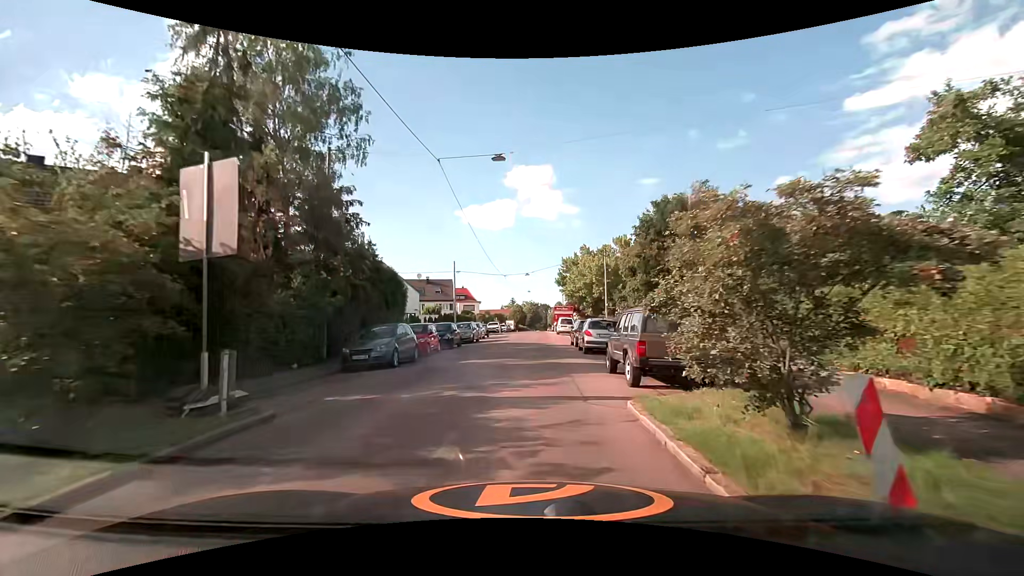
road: residential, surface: asphalt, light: Day
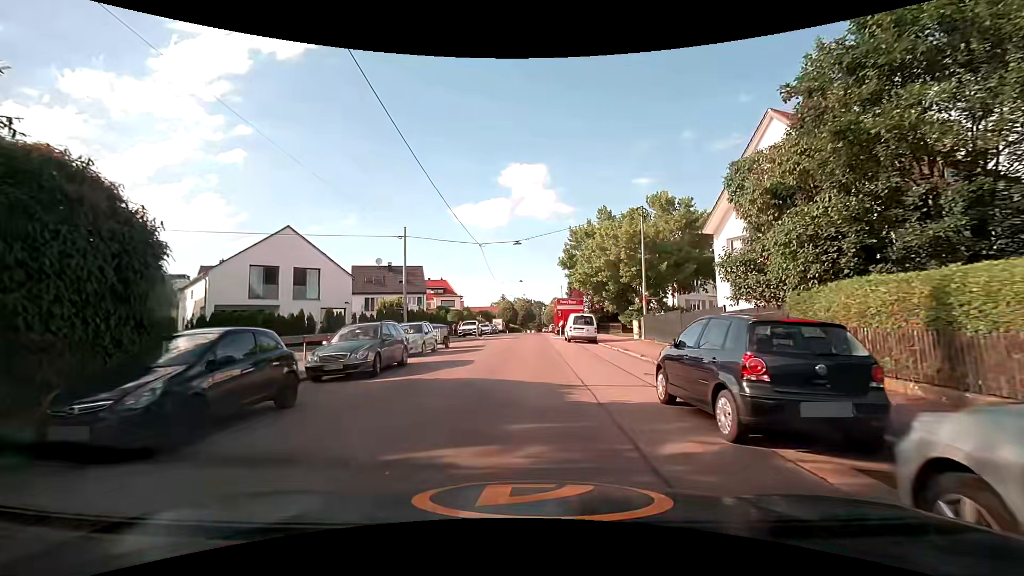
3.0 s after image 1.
(+0.1, +20.3) m; +1°
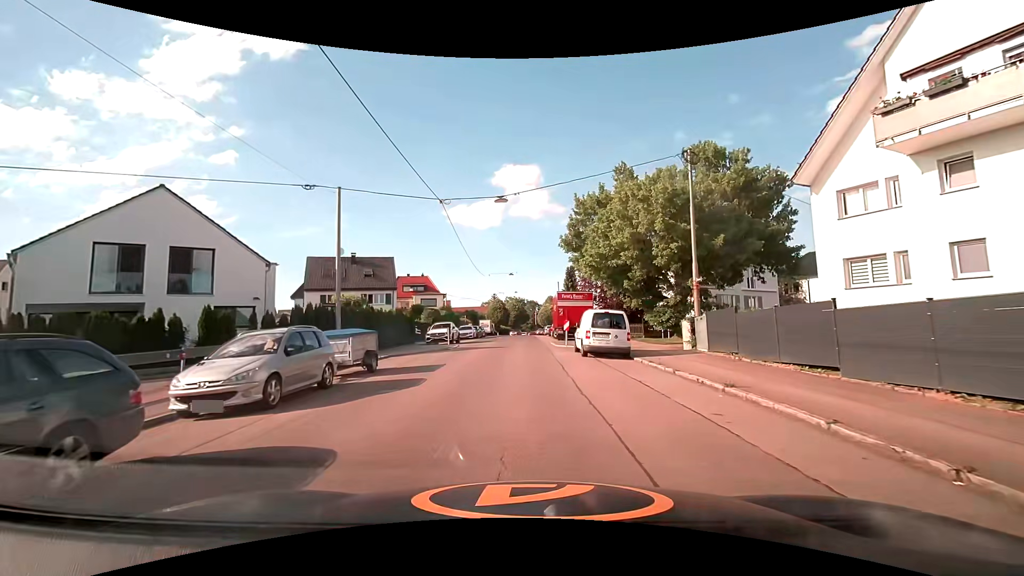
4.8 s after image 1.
(+0.1, +11.6) m; +1°
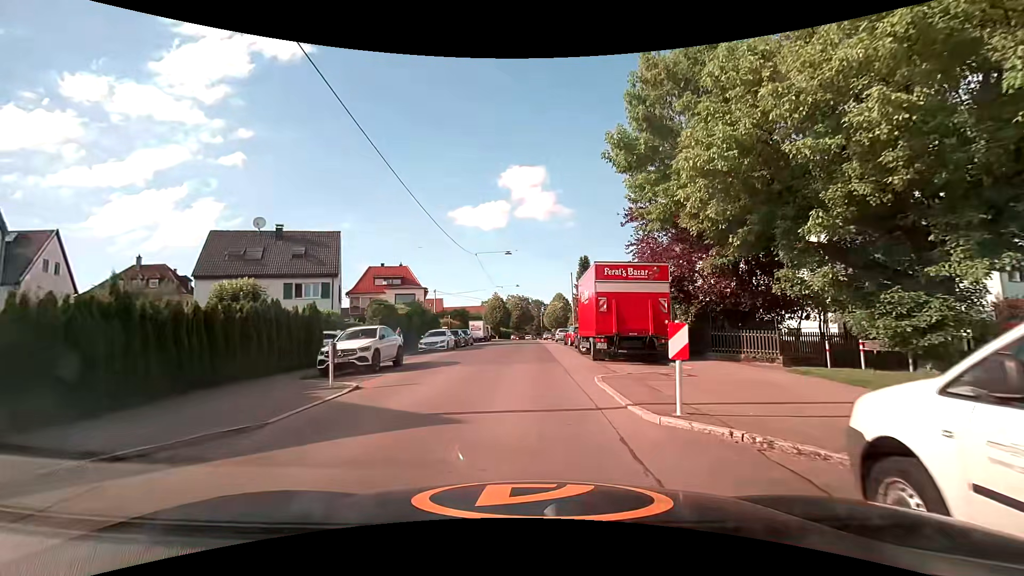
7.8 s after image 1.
(-0.1, +18.4) m; -1°
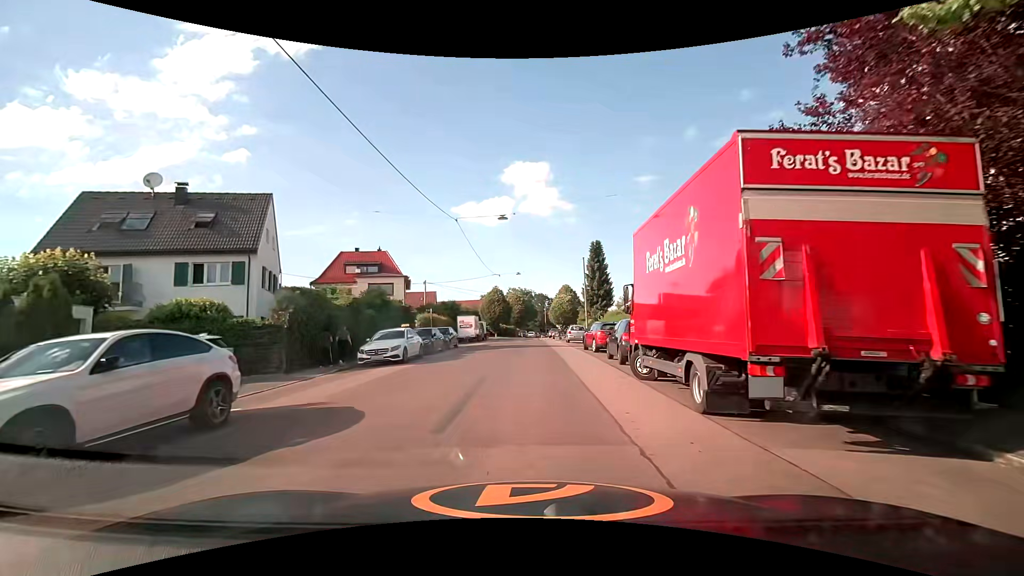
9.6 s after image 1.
(0.0, +11.7) m; 0°
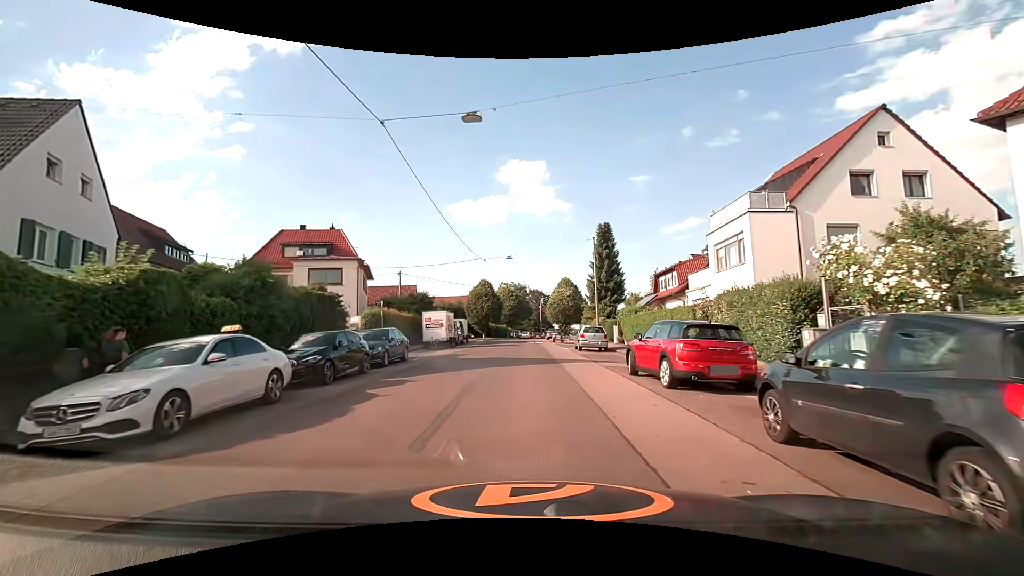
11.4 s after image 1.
(+0.1, +13.0) m; +1°
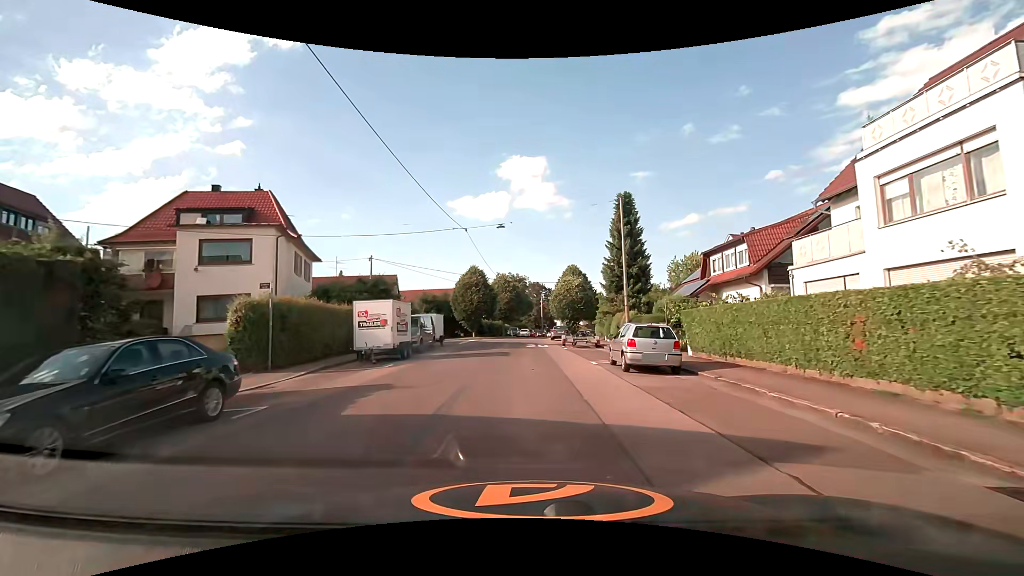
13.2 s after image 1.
(+0.1, +12.9) m; +1°
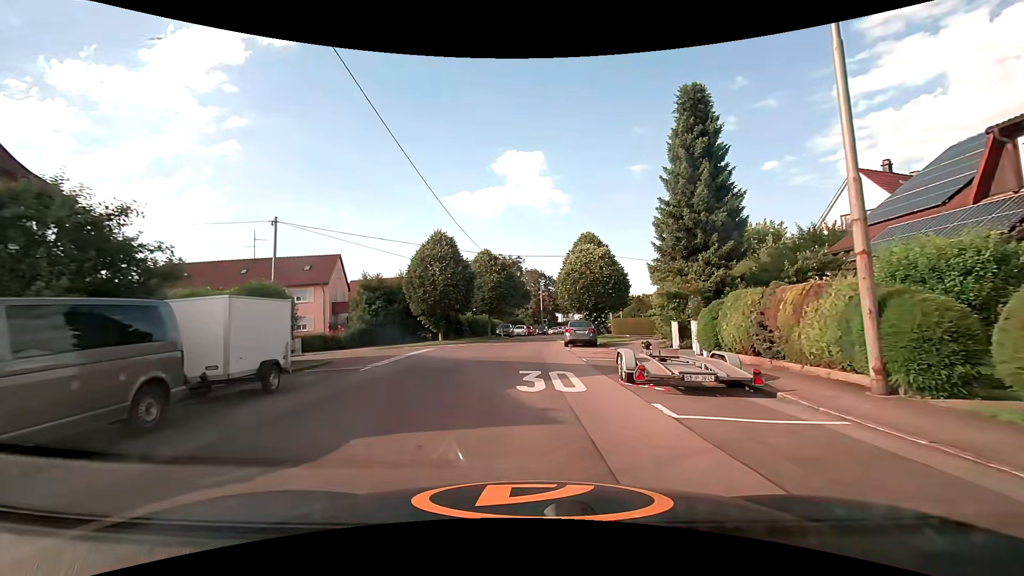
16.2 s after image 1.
(0.0, +21.2) m; 0°
(0, +10) (0, +20) (-2, +29) (-11, +32) (-21, +29) (-31, +26) (-40, +24) (-50, +22) (-60, +19) (-69, +17) m
